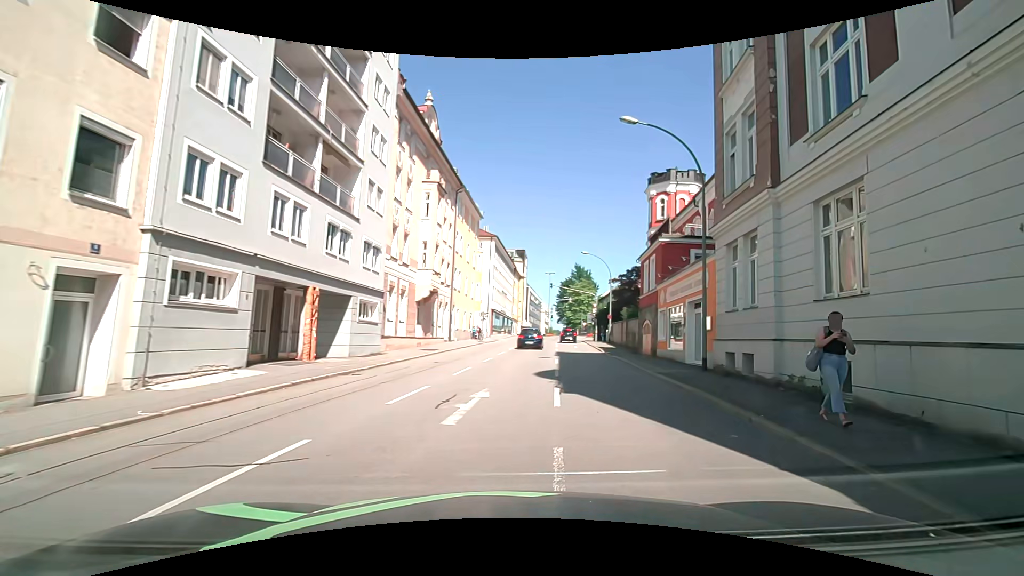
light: Day
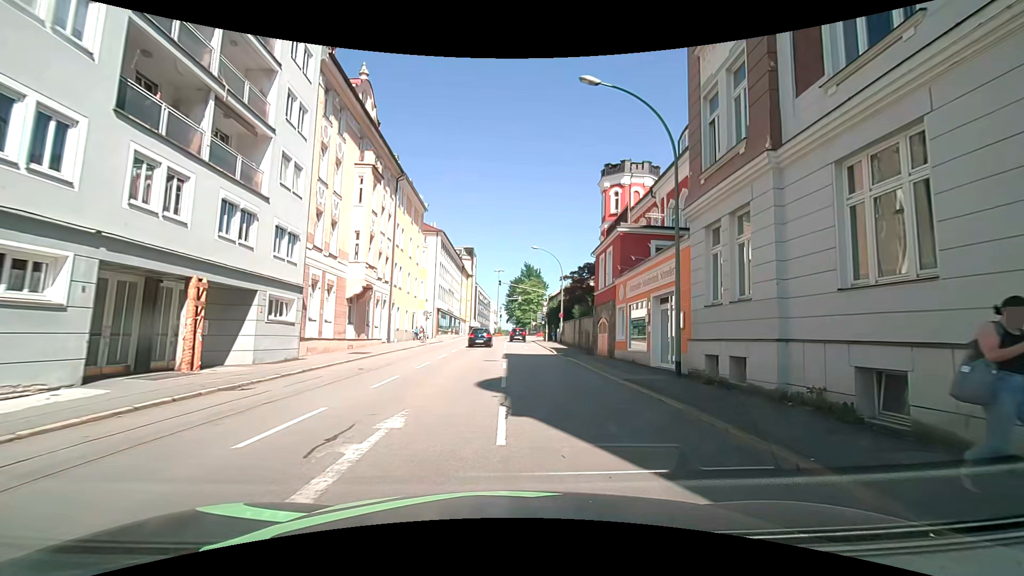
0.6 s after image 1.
(+0.1, +3.3) m; +6°
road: tertiary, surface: asphalt
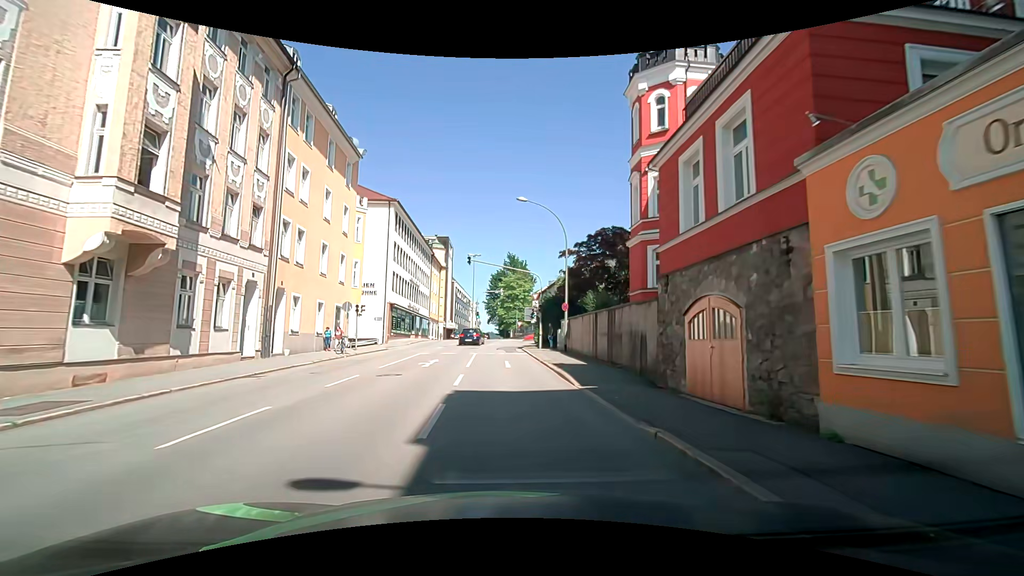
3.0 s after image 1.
(-0.1, +18.1) m; -1°
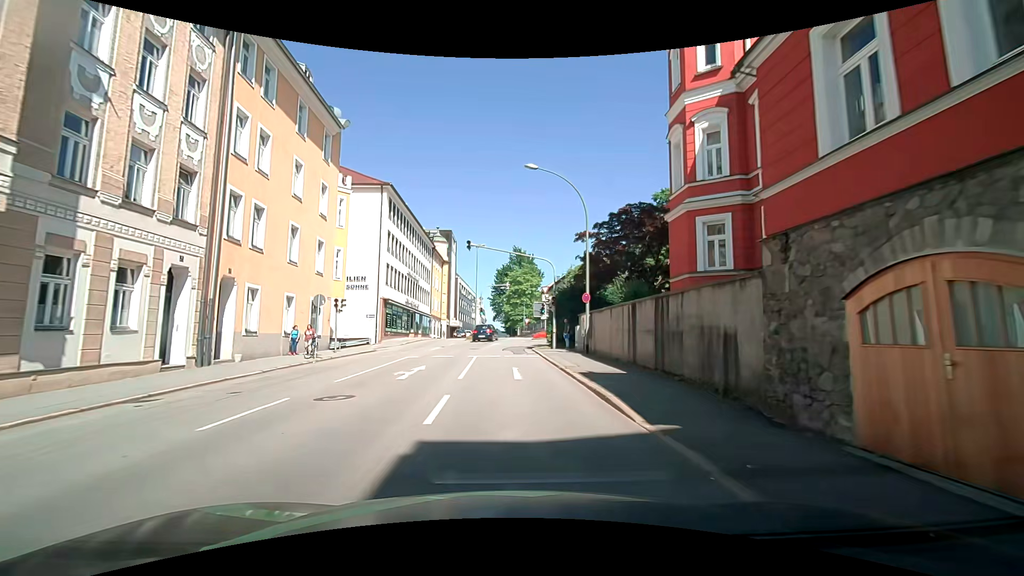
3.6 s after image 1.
(0.0, +5.5) m; 0°
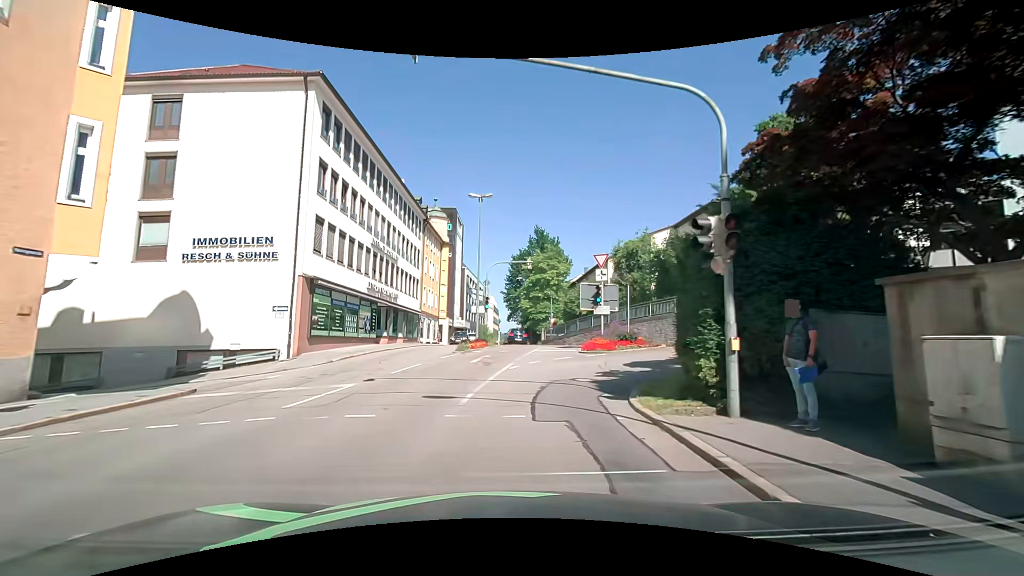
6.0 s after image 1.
(-0.4, +21.1) m; -2°
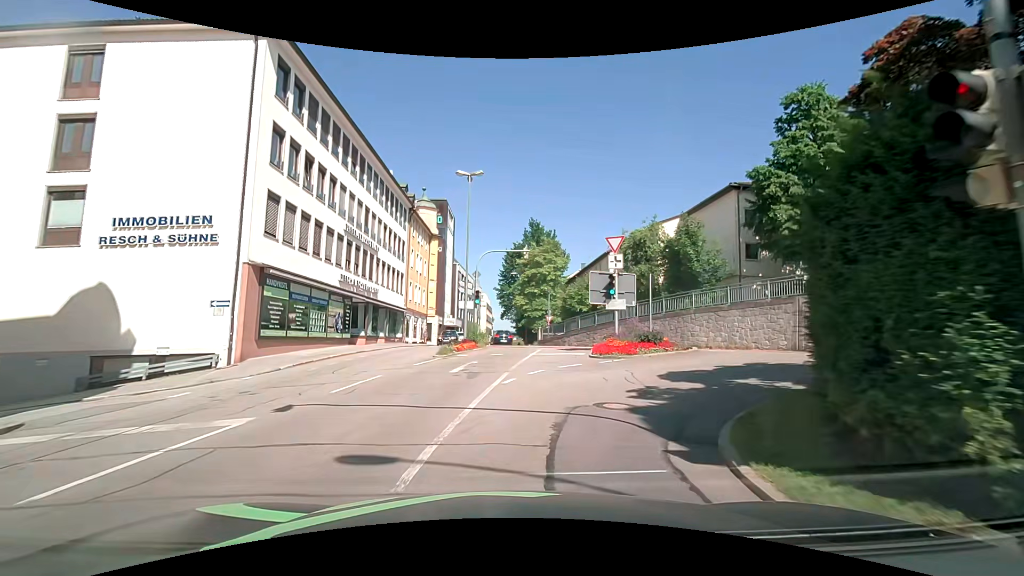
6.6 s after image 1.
(0.0, +4.5) m; +1°
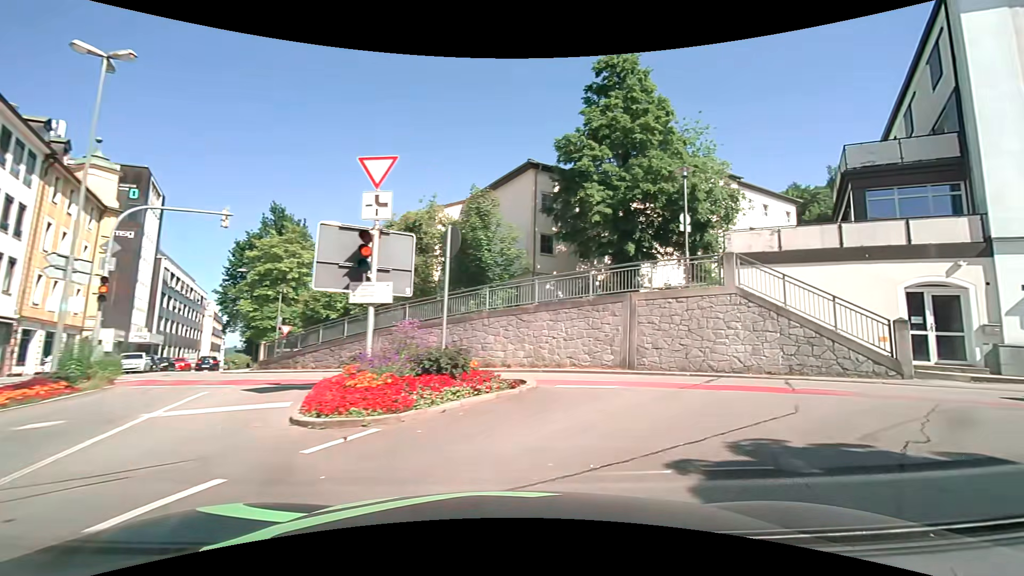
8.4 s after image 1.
(+1.5, +10.3) m; +24°
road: residential
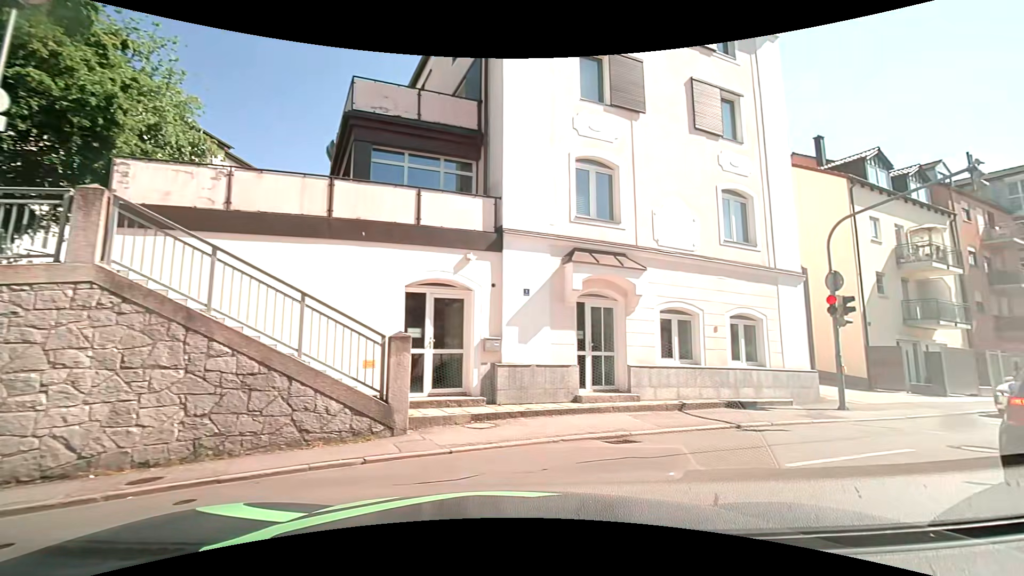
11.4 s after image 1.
(+4.0, +7.9) m; +57°
(+6, +8) (+14, +12) (+23, +17) (+32, +22) (+41, +26) (+50, +31) (+59, +35) (+68, +39) (+77, +43) (+87, +45) m
